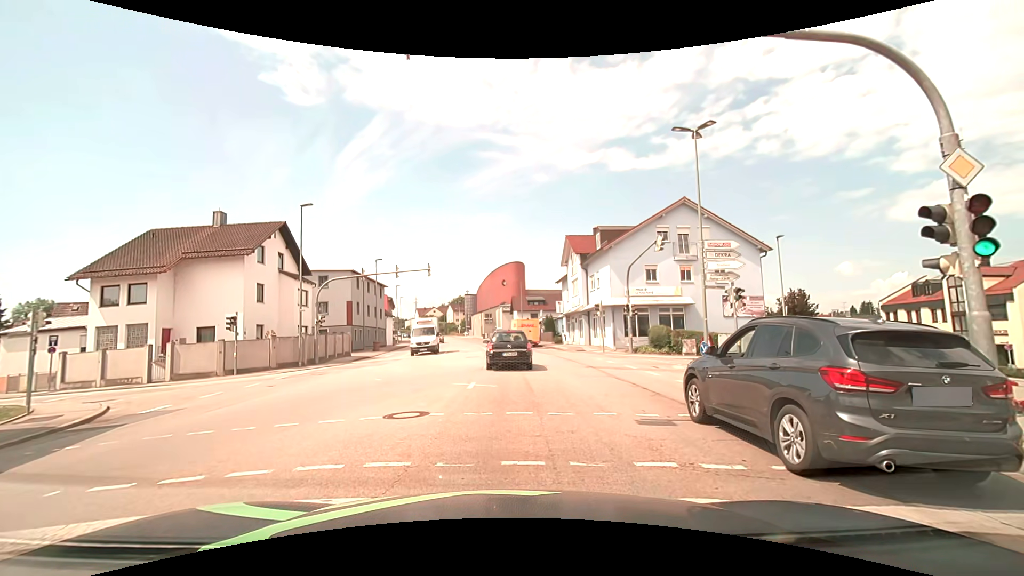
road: tertiary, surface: asphalt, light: Day
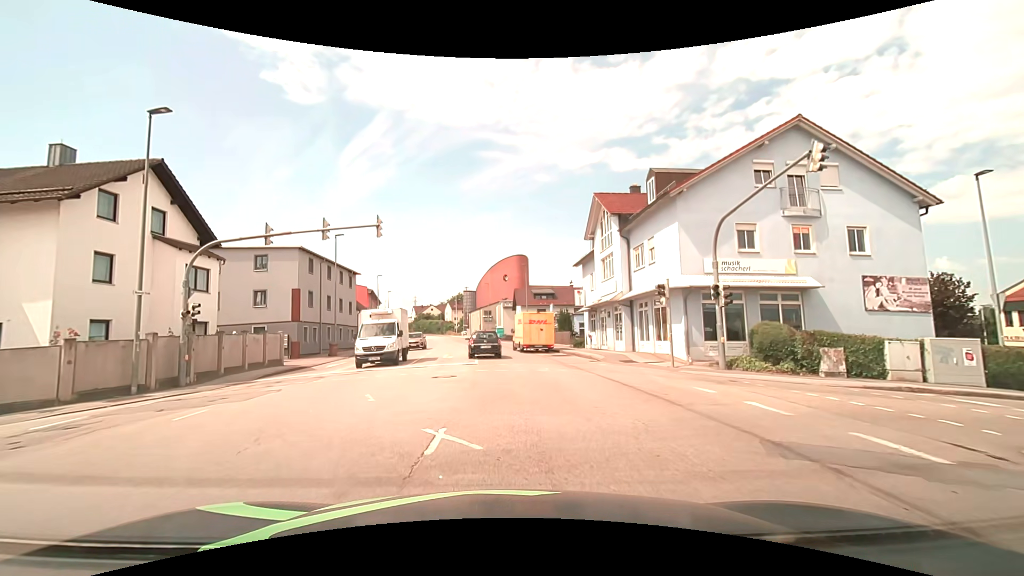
(+0.3, +14.4) m; +1°
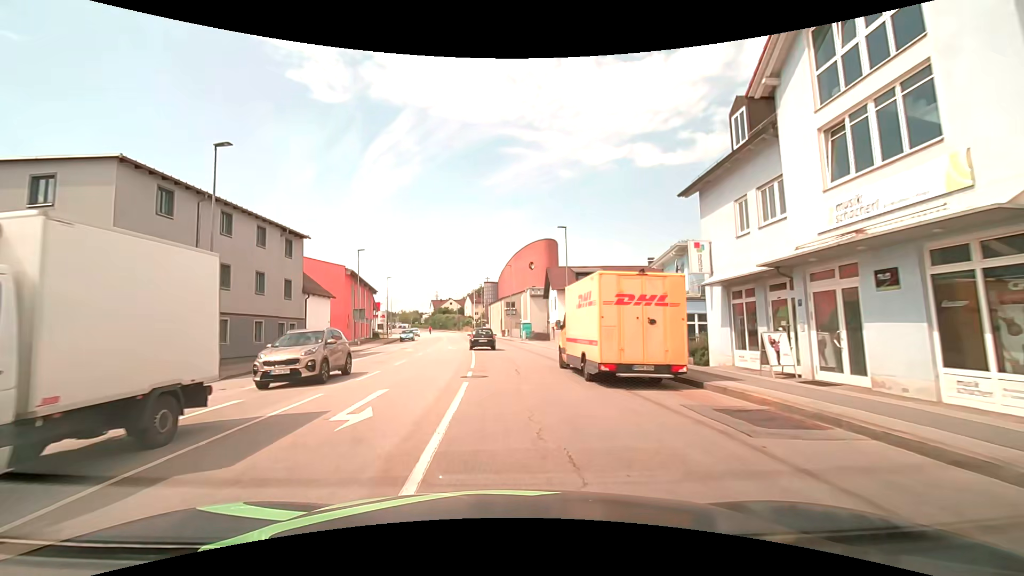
(-0.5, +21.5) m; -3°
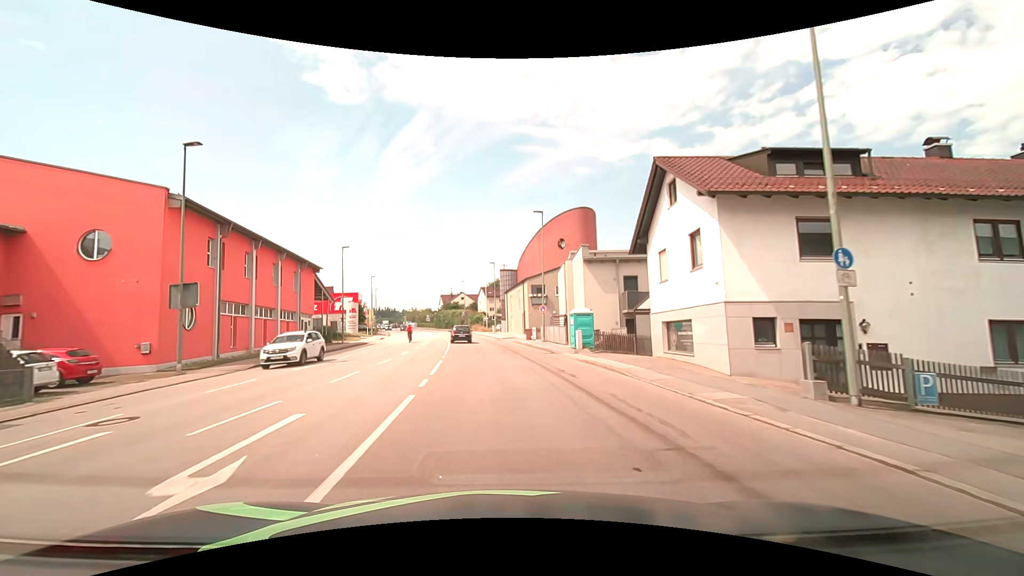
(-0.8, +32.4) m; -2°
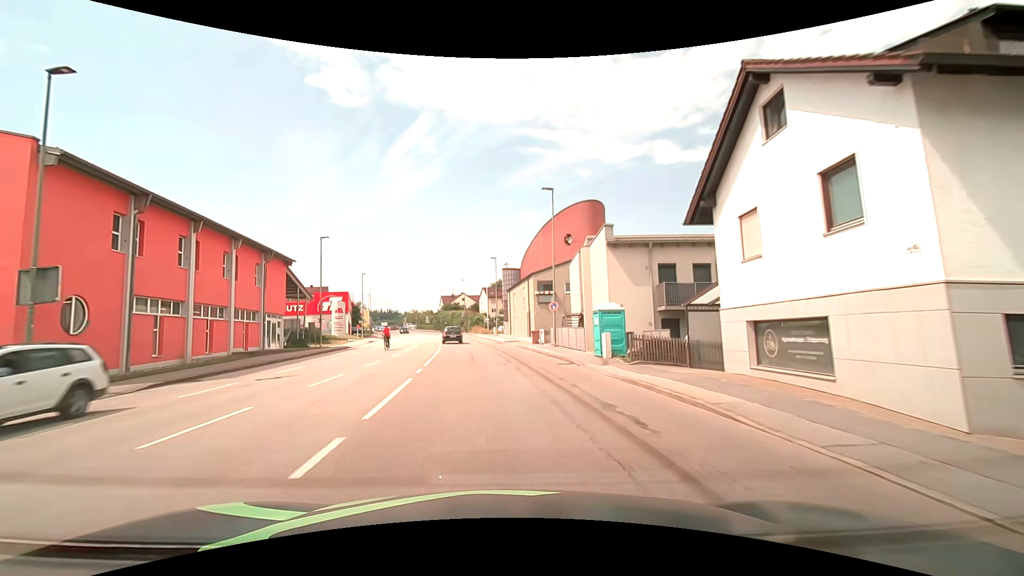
(0.0, +7.0) m; 0°
(0, +10) (0, +20) (-1, +30) (-2, +40) (-3, +50) (-4, +60) (-6, +70) (-8, +79) (-10, +89) (-12, +99) m
